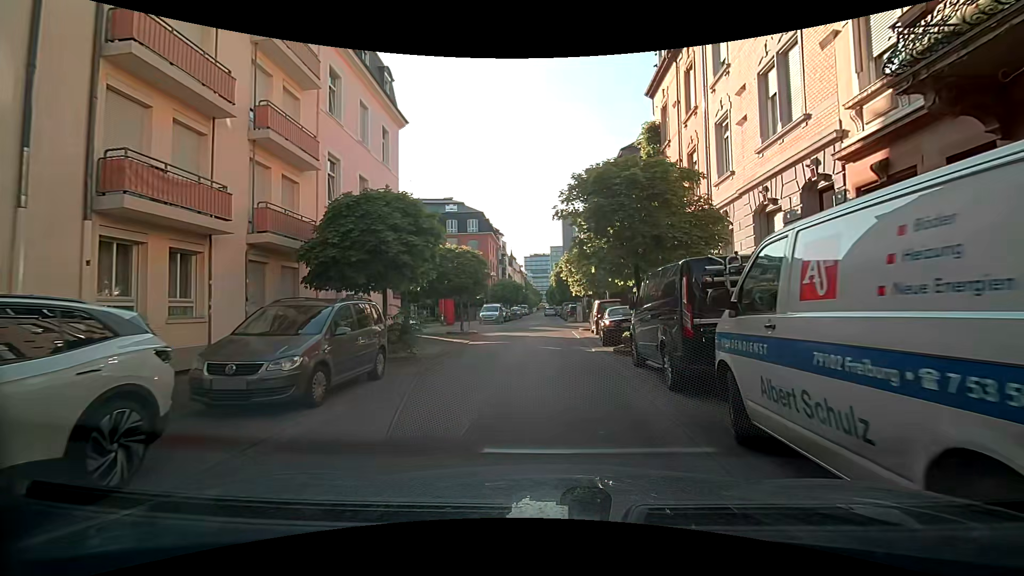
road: residential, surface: asphalt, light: Day
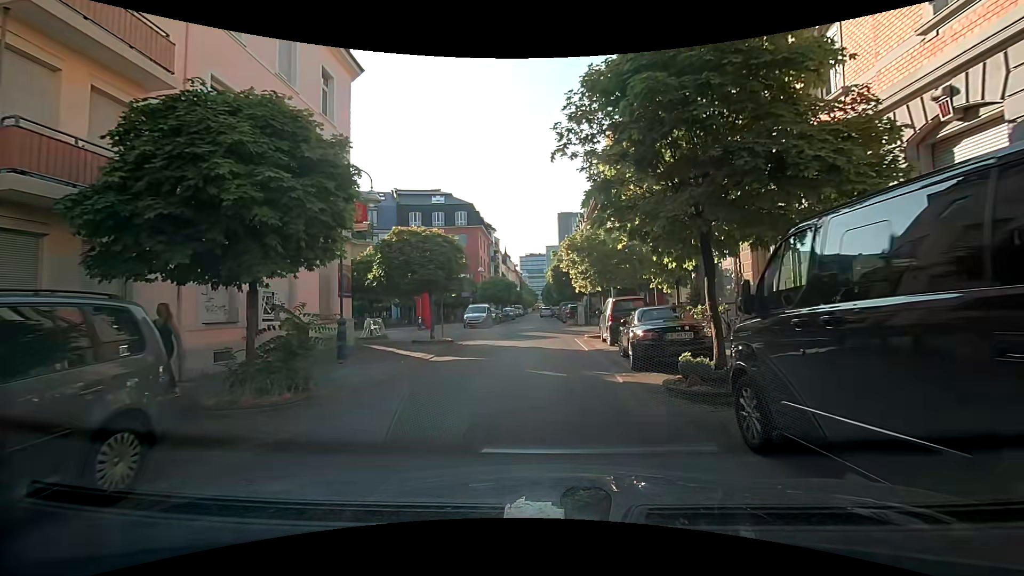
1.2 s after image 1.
(+0.1, +6.1) m; 0°
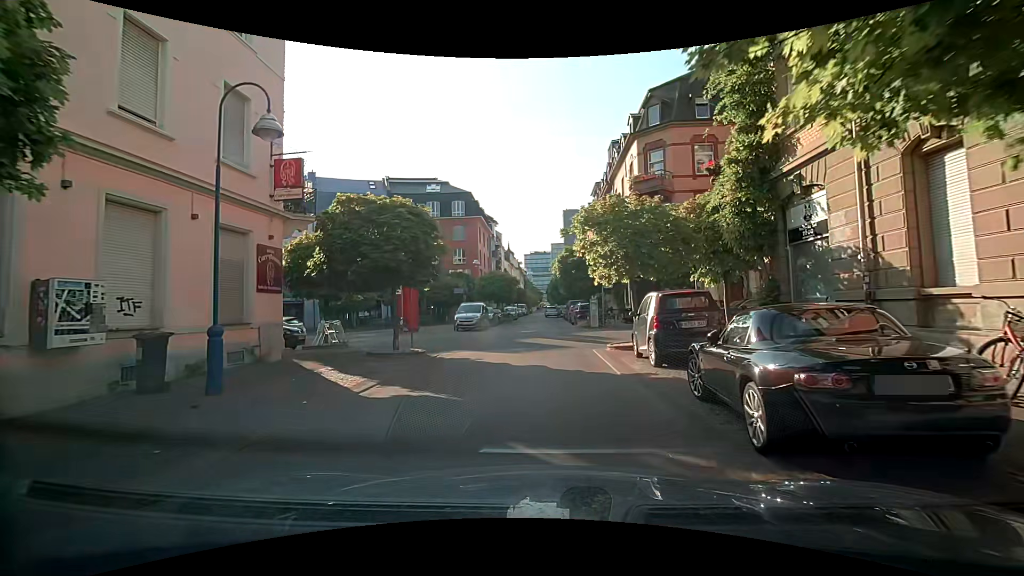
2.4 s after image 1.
(0.0, +5.7) m; -1°
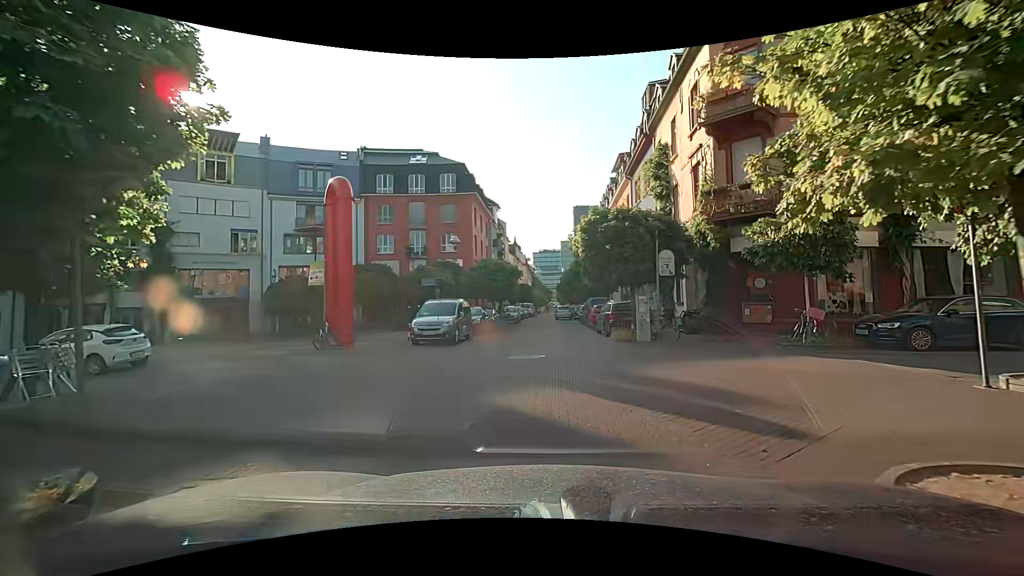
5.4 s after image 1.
(+0.1, +11.5) m; 0°
